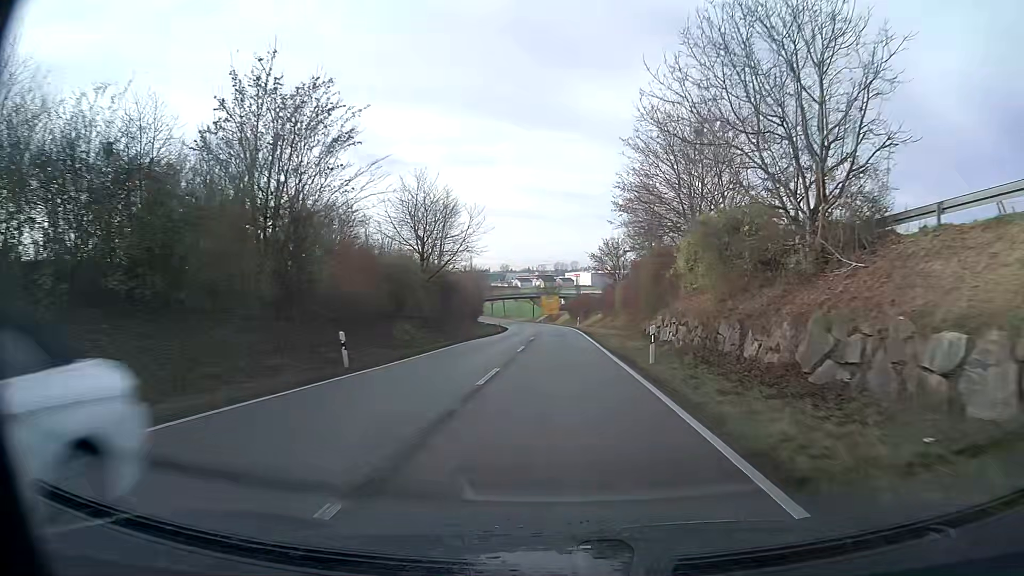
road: residential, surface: asphalt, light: Day
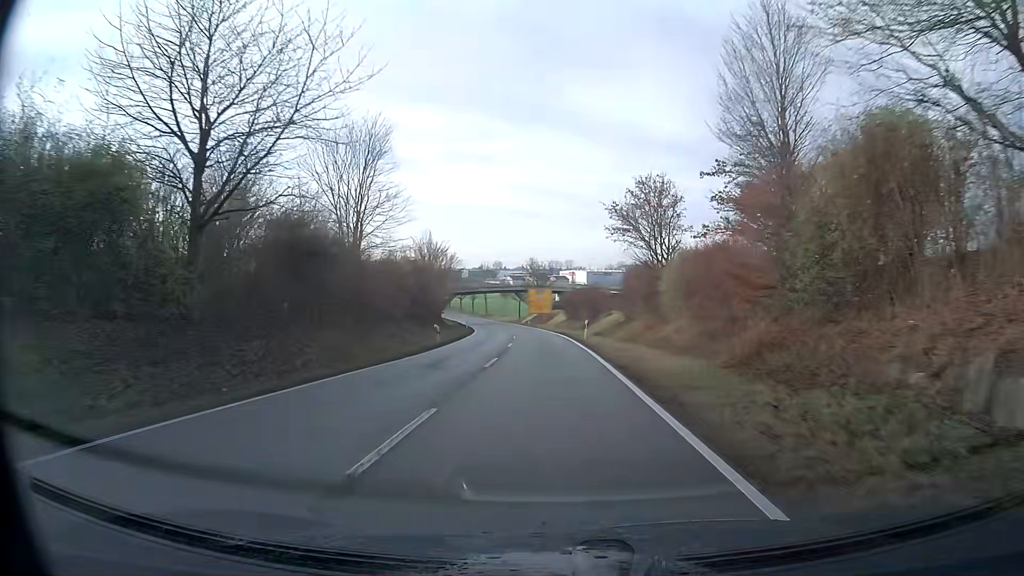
(+0.2, +31.4) m; 0°
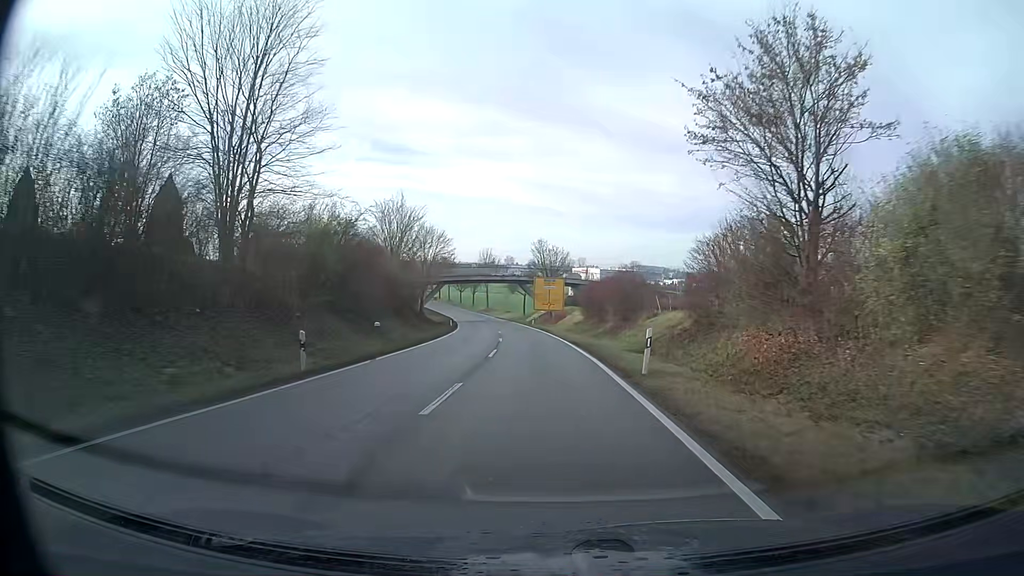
(-0.3, +20.9) m; -1°
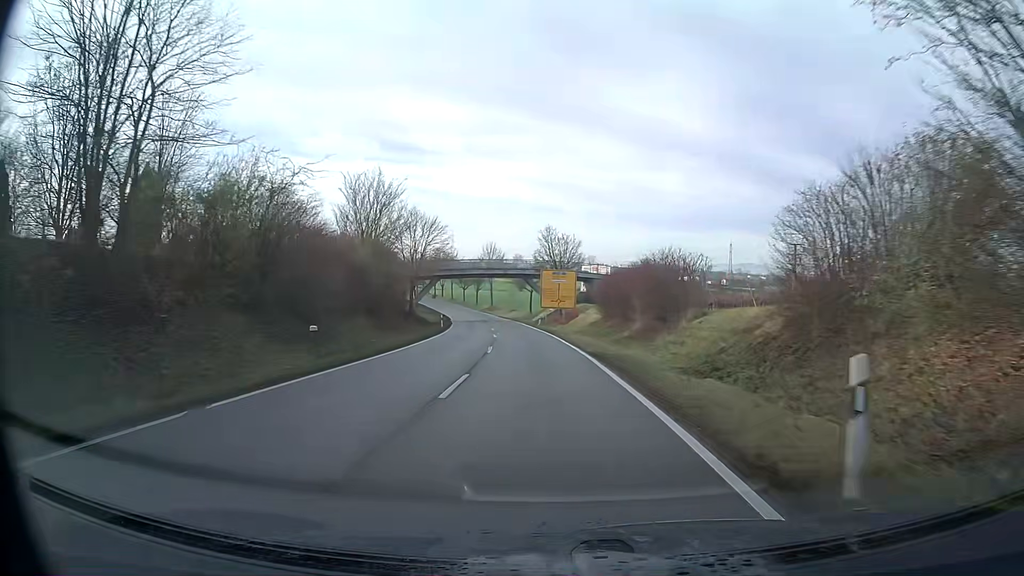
(0.0, +10.4) m; -1°
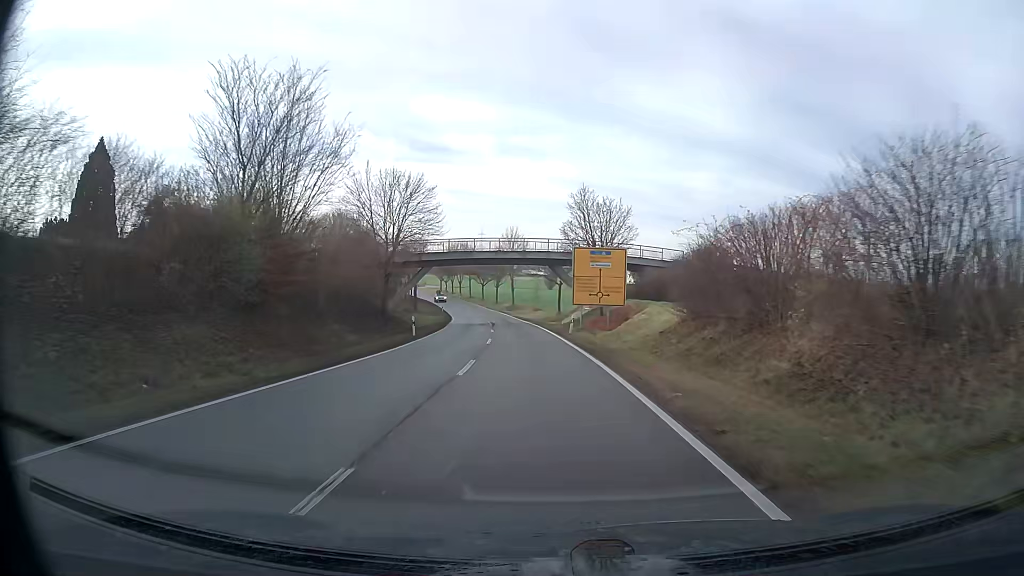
(-0.5, +20.9) m; -3°
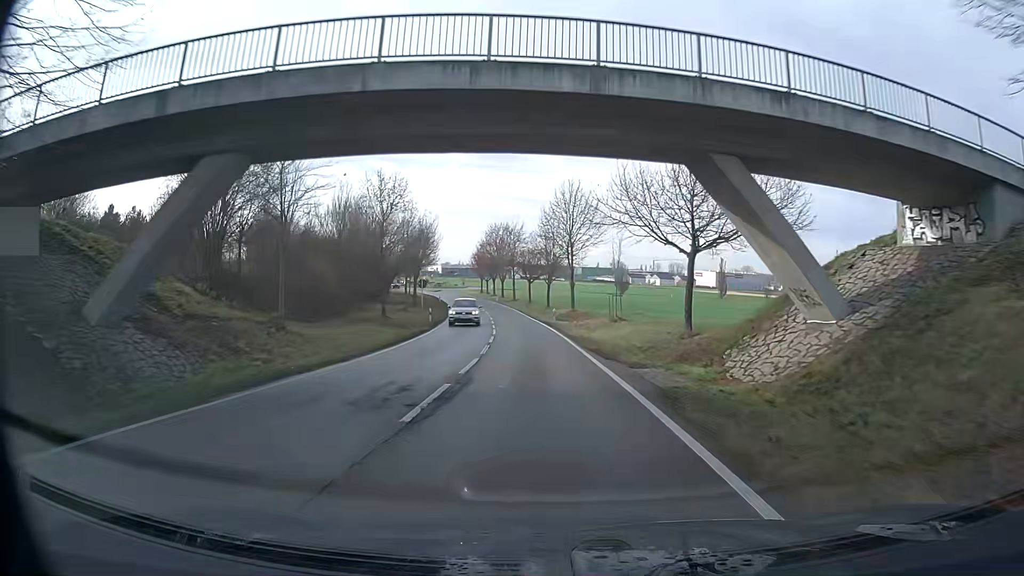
(-2.1, +41.6) m; -6°
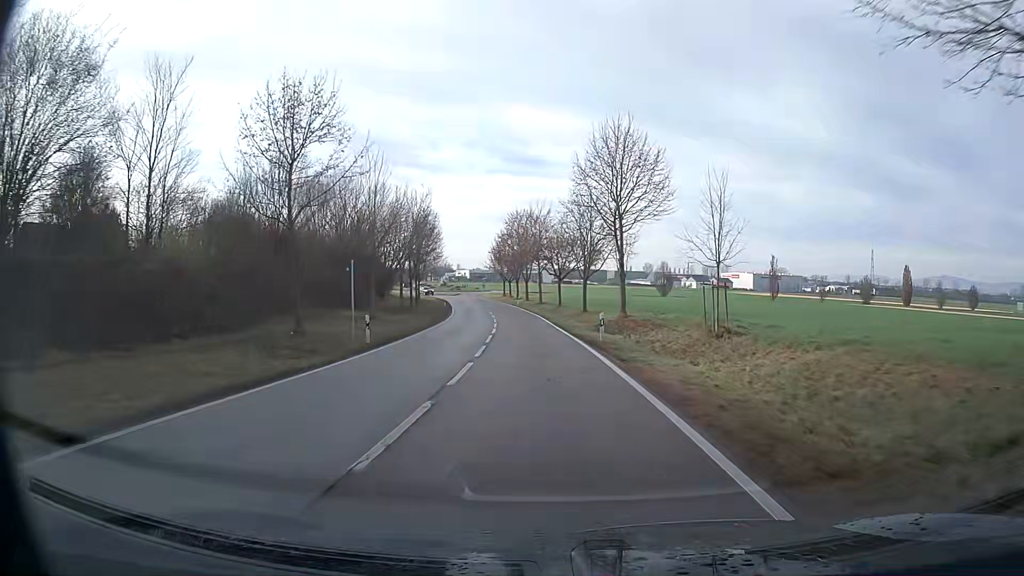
(-0.5, +20.1) m; -2°
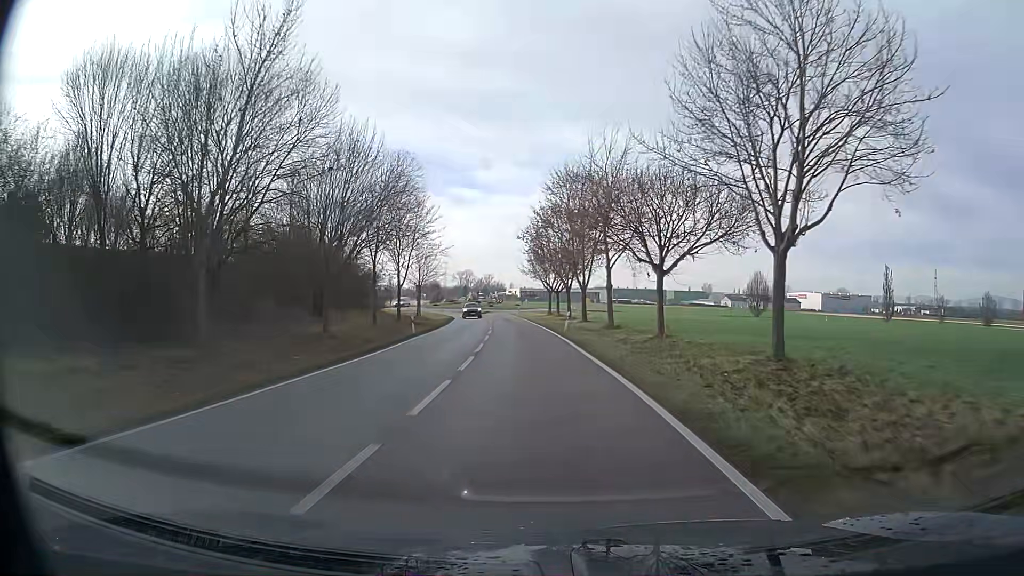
(-1.3, +37.8) m; -4°
